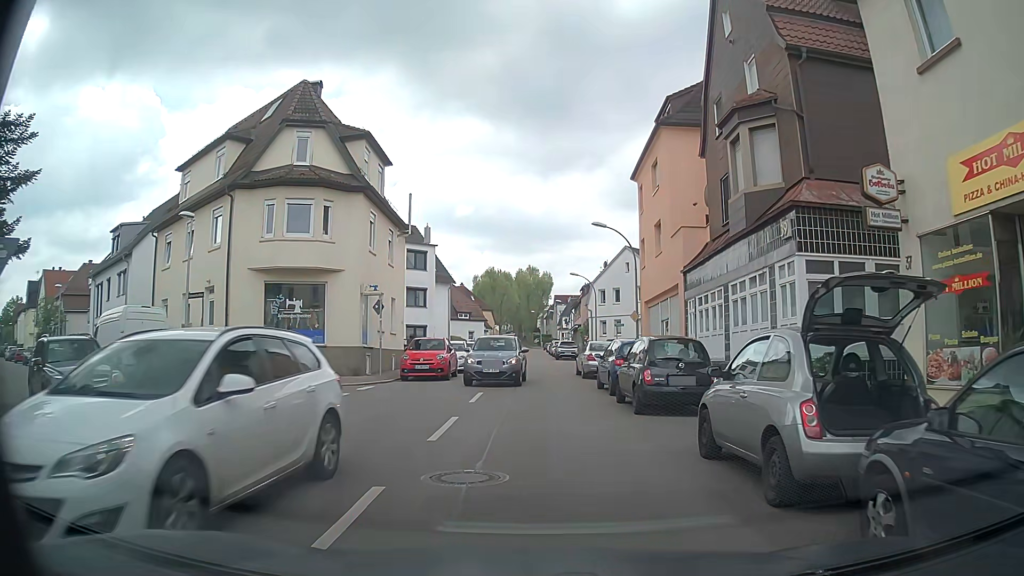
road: tertiary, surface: asphalt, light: Day
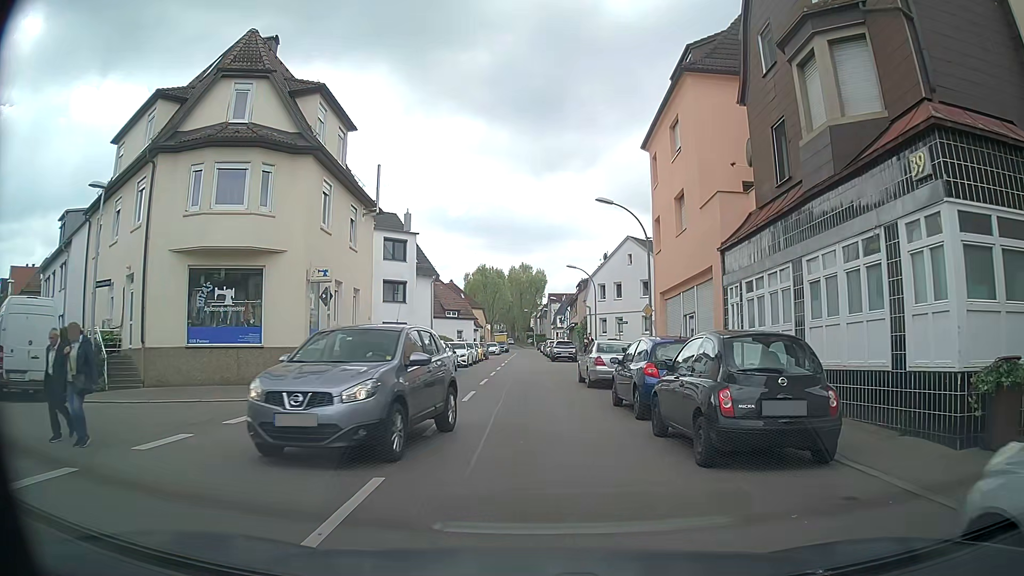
(-0.1, +5.5) m; -1°
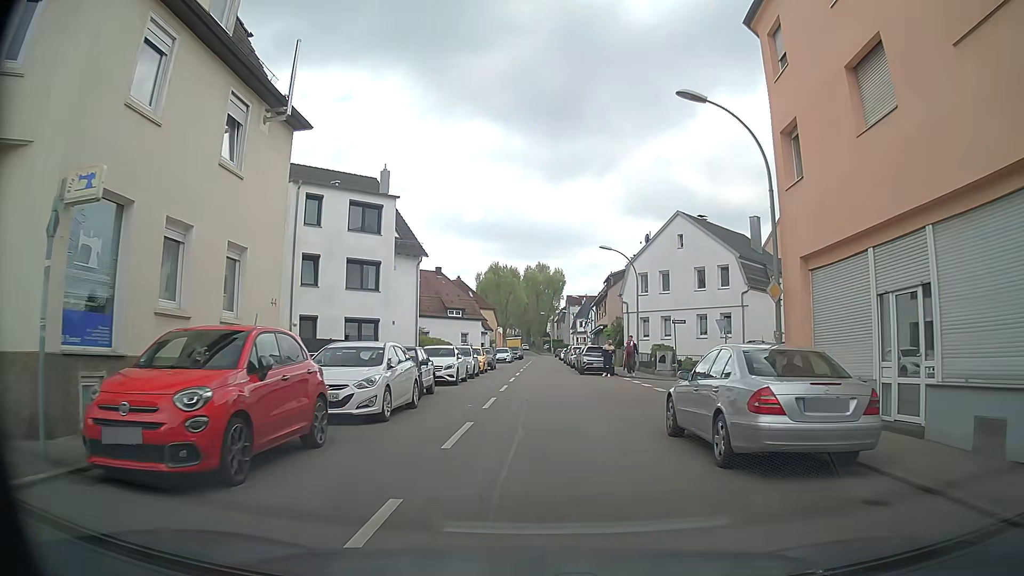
(0.0, +13.2) m; 0°
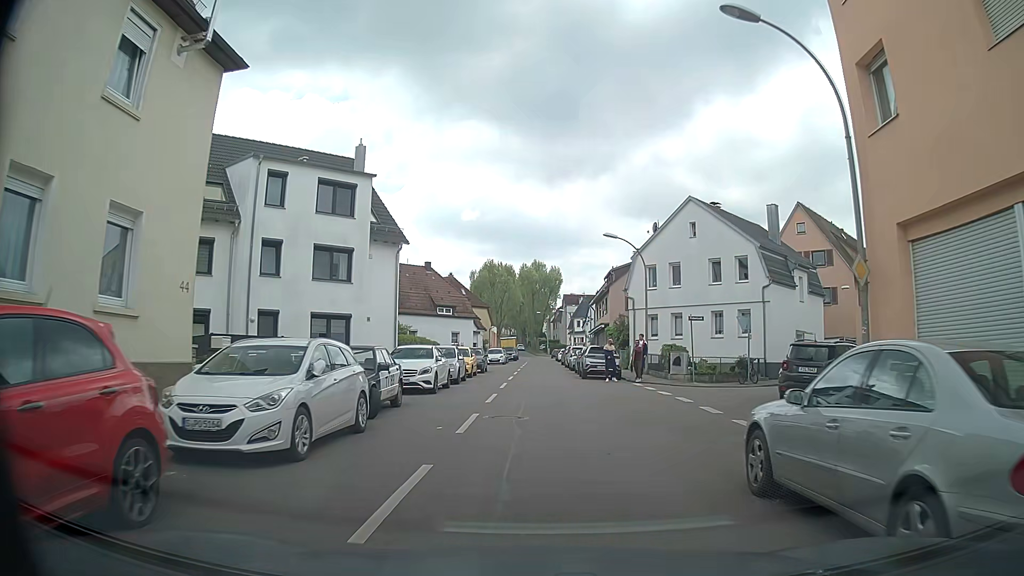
(0.0, +4.5) m; +1°
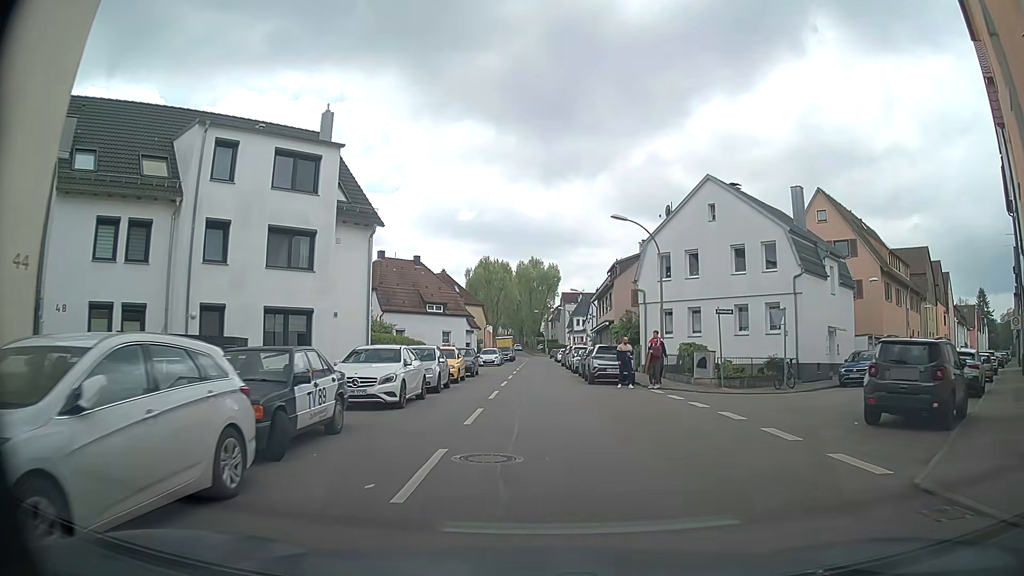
(0.0, +4.8) m; 0°
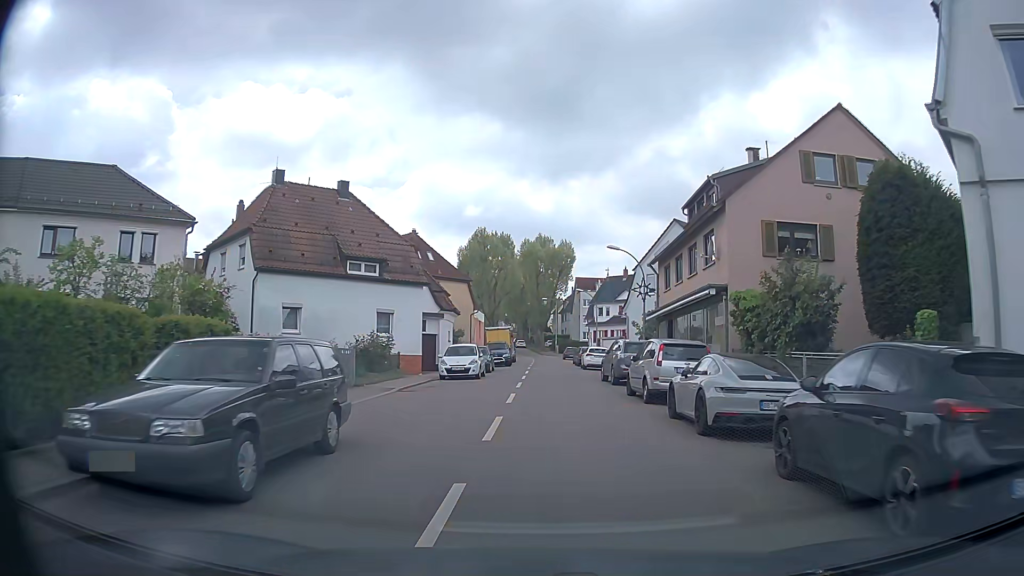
(-0.6, +27.0) m; -1°
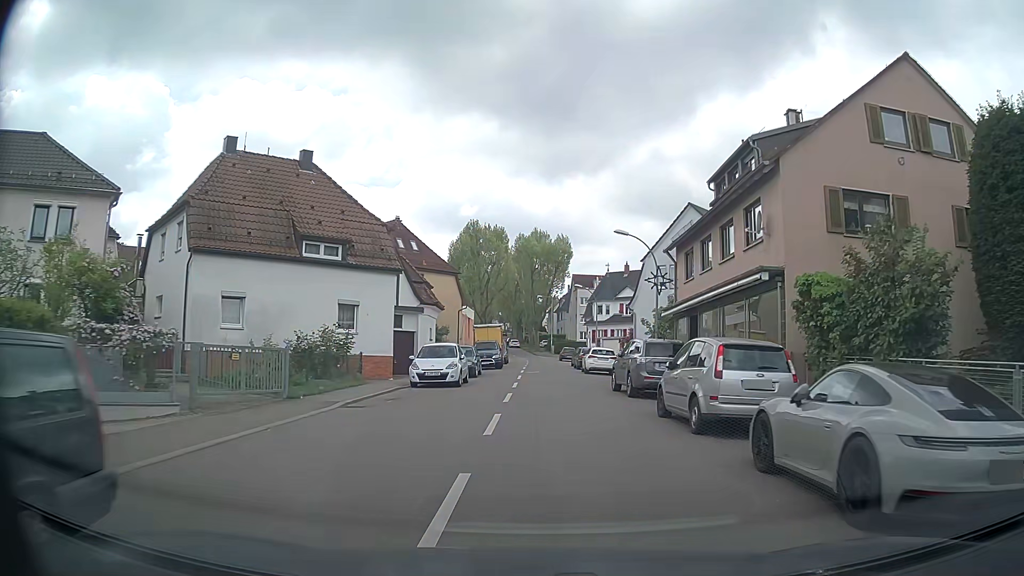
(0.0, +5.5) m; 0°
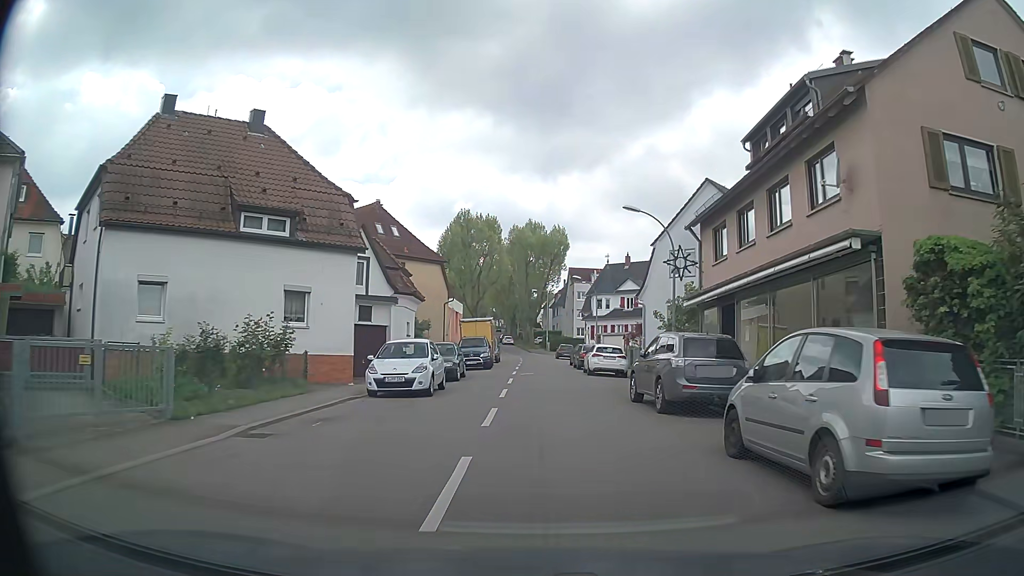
(0.0, +5.2) m; +1°
(0, +10) (0, +20) (+1, +30) (+1, +40) (+1, +50) (+1, +60) (0, +70) (-1, +80) (-2, +90) (-3, +100) m
